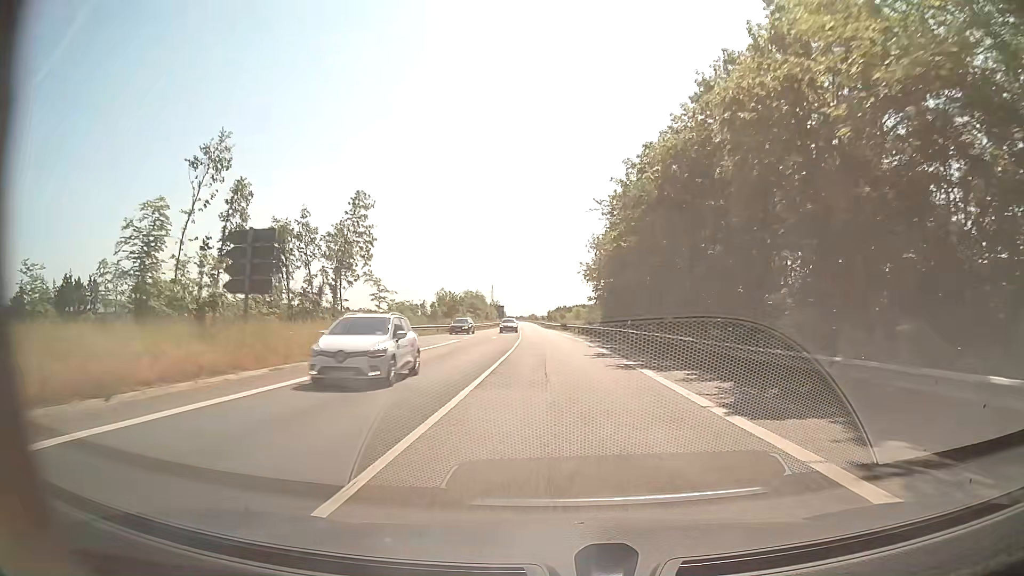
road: secondary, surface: asphalt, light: Day
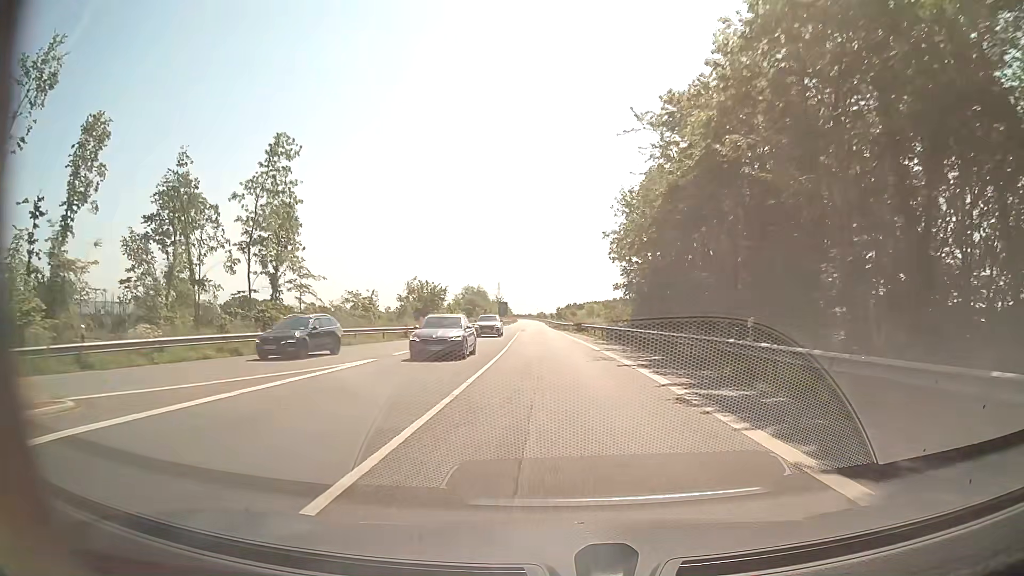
(-0.1, +22.7) m; -1°
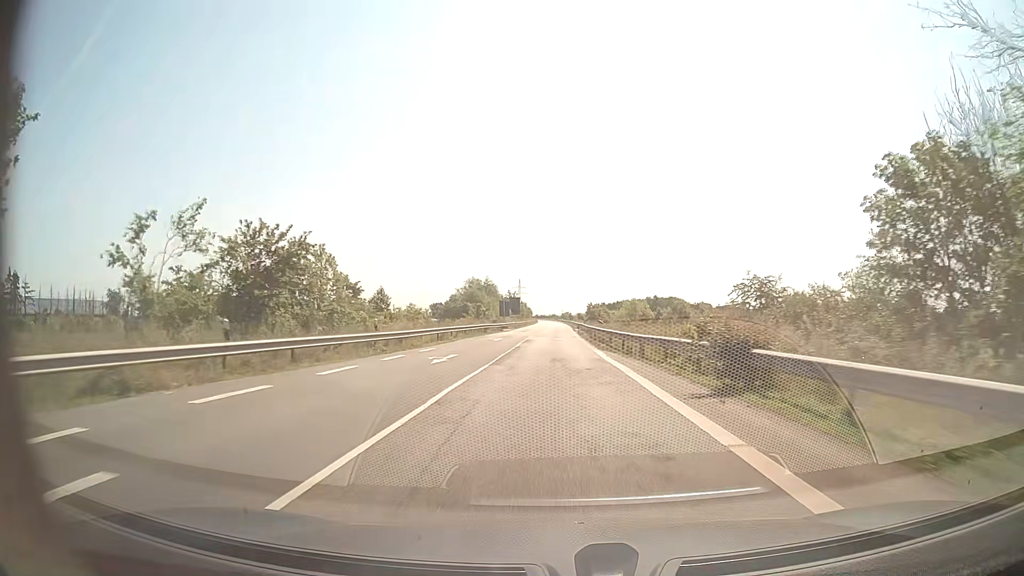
(-1.0, +45.3) m; -3°
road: primary_link
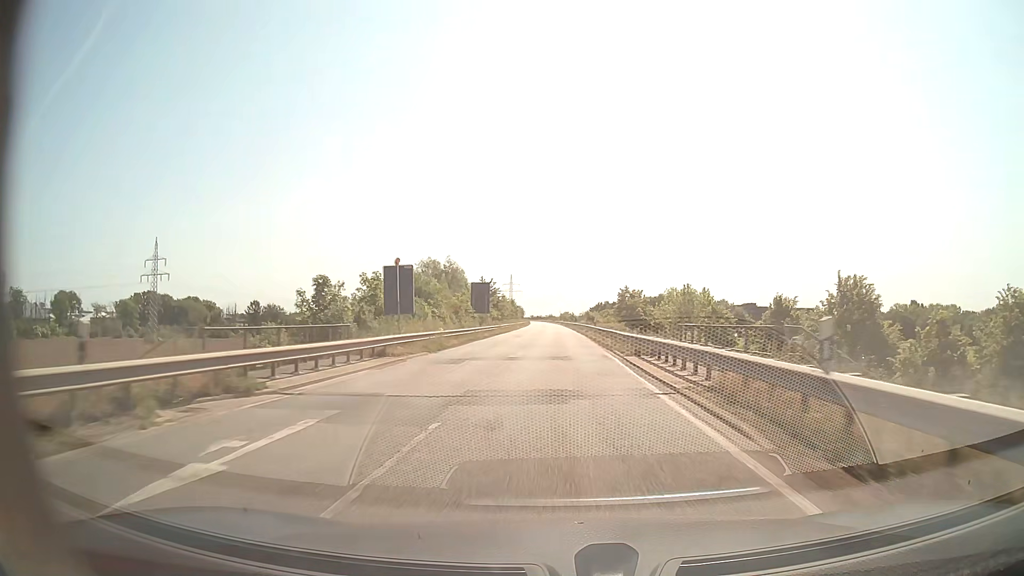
(0.0, +56.6) m; 0°
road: secondary
(0, +10) (0, +20) (0, +30) (0, +40) (0, +50) (0, +60) (0, +70) (0, +80) (0, +90) (0, +100) m
